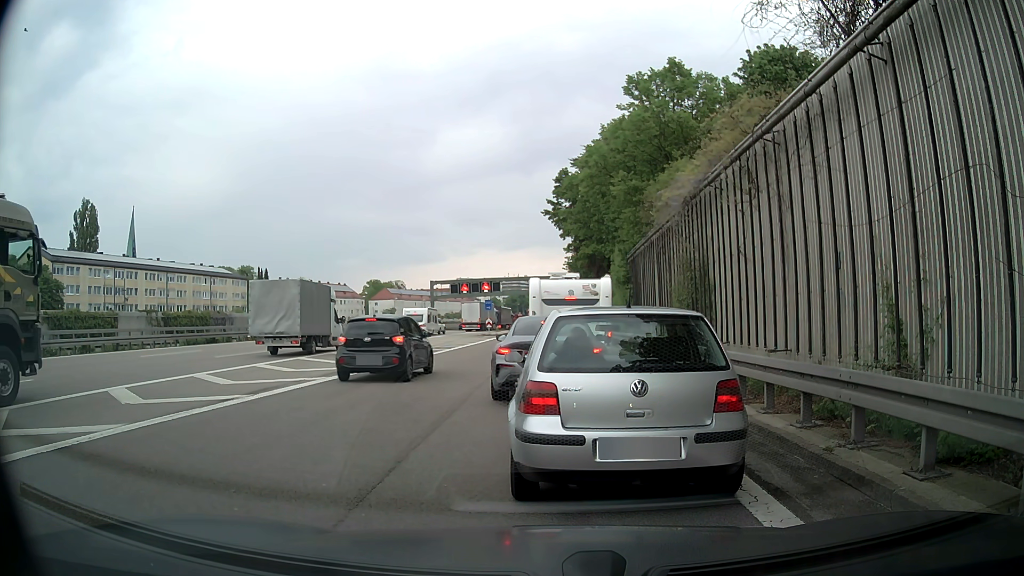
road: motorway_link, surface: asphalt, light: Day
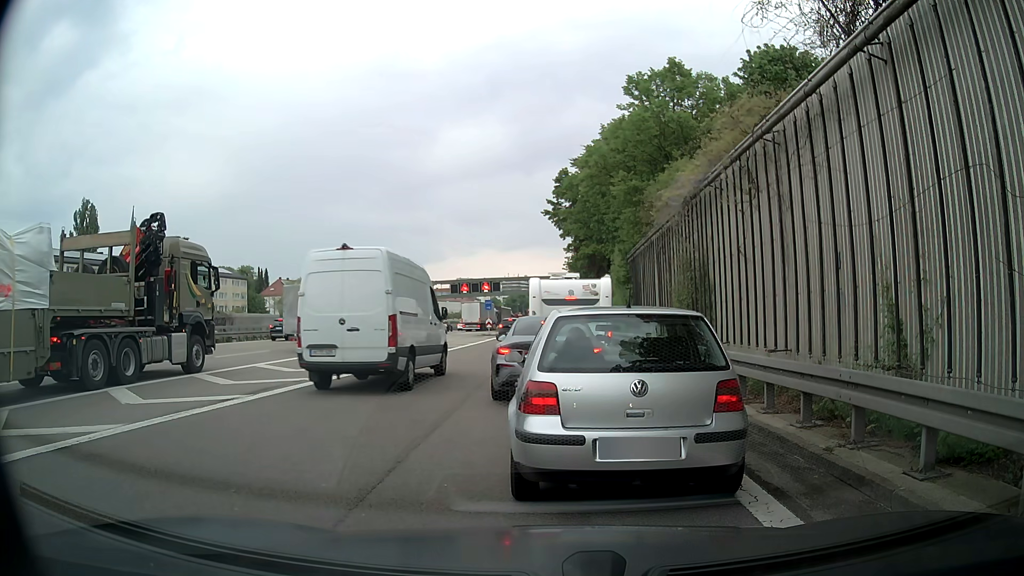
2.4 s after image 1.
(0.0, 0.0) m; 0°
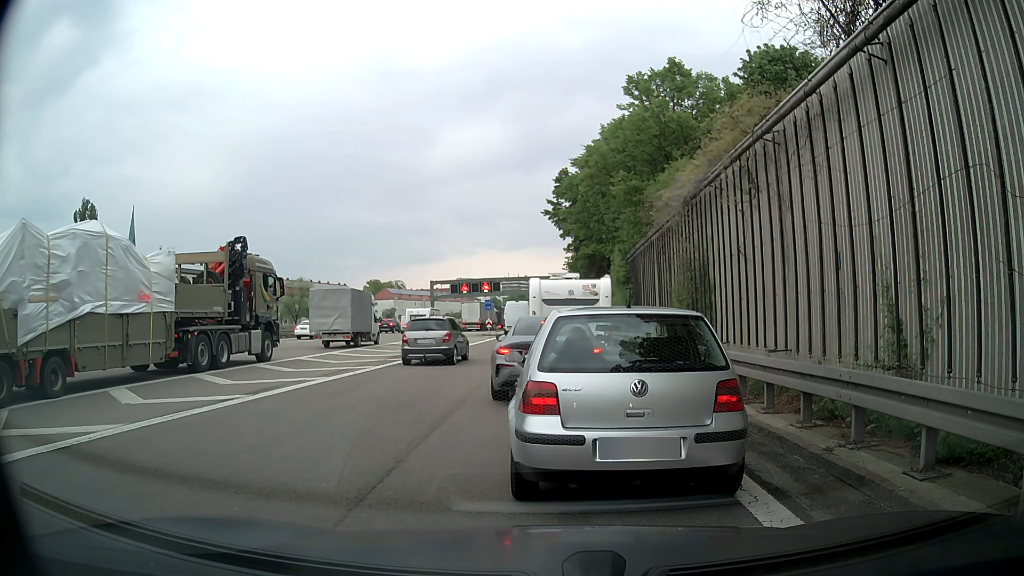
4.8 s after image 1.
(0.0, 0.0) m; 0°
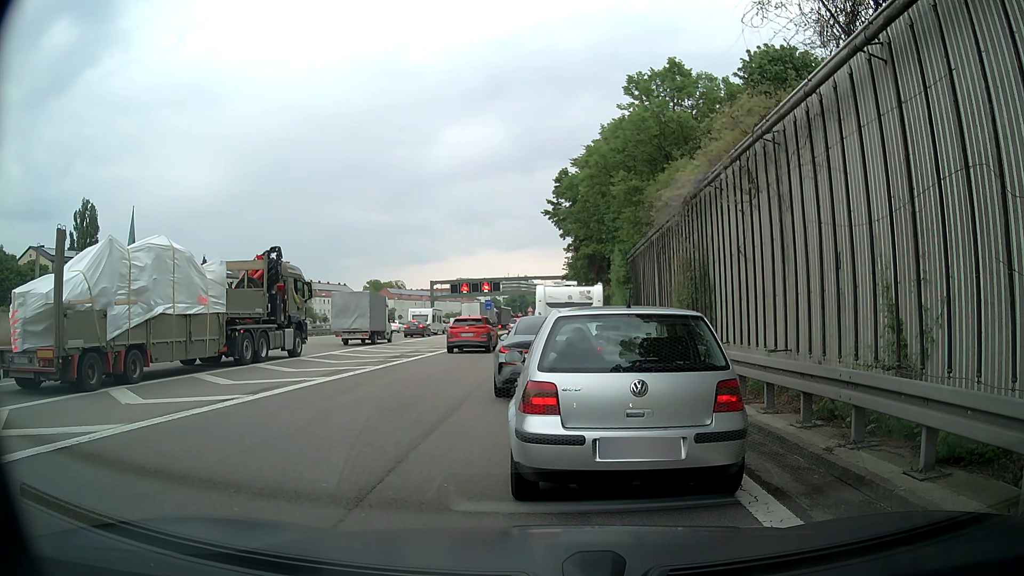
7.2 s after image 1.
(0.0, 0.0) m; 0°
